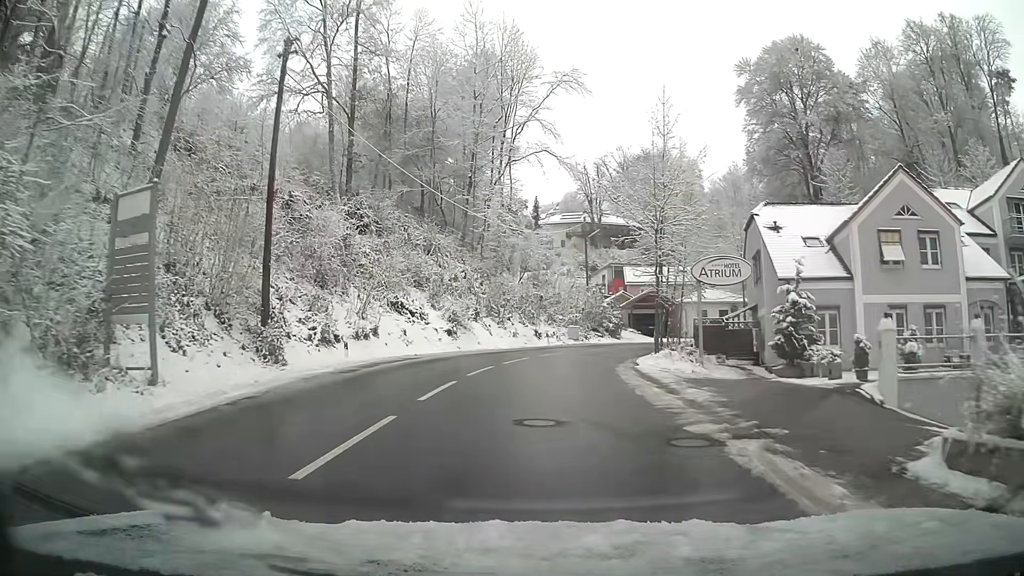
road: tertiary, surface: asphalt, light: Day
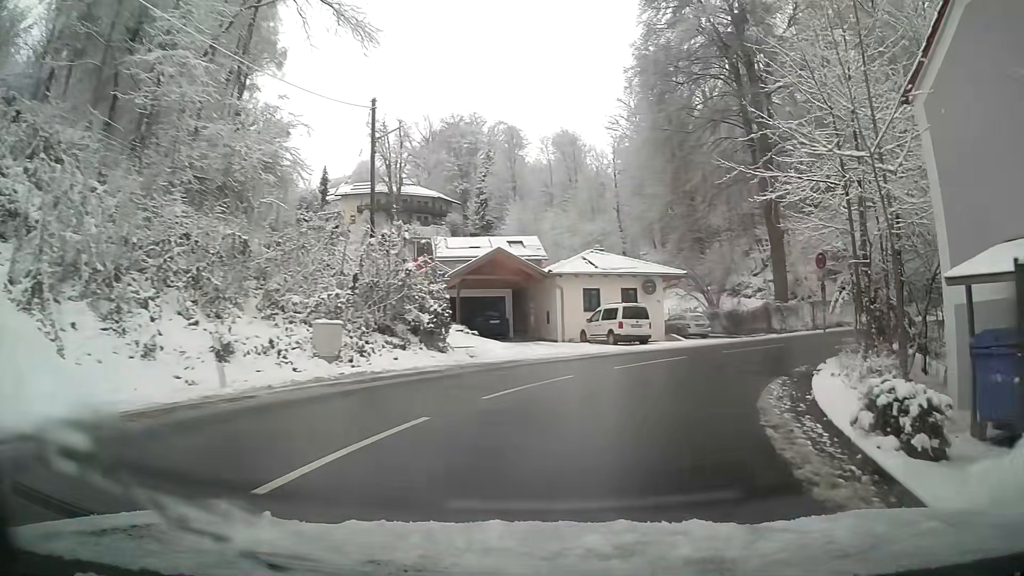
(+3.4, +29.9) m; +21°
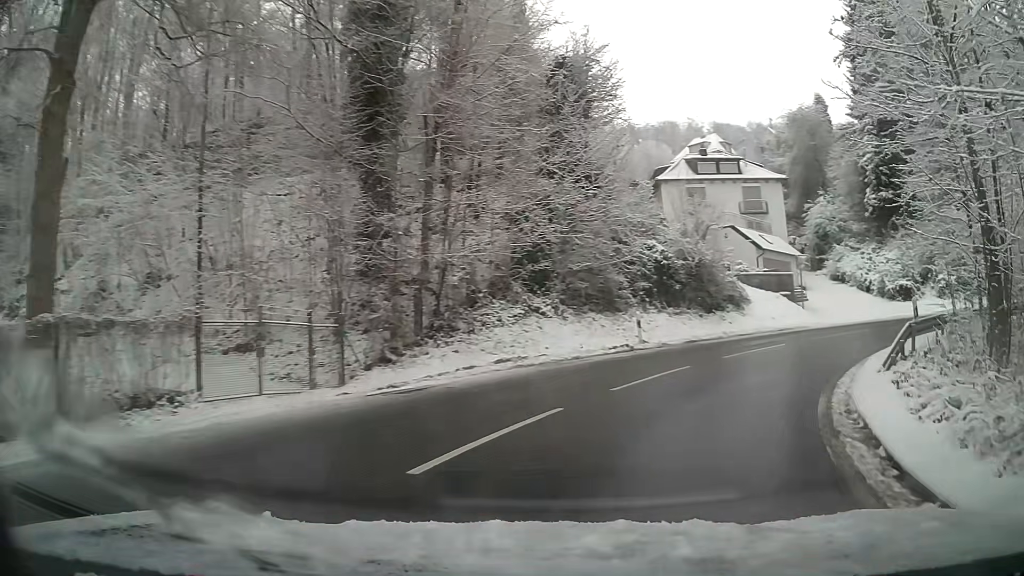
(+11.7, +23.7) m; +57°
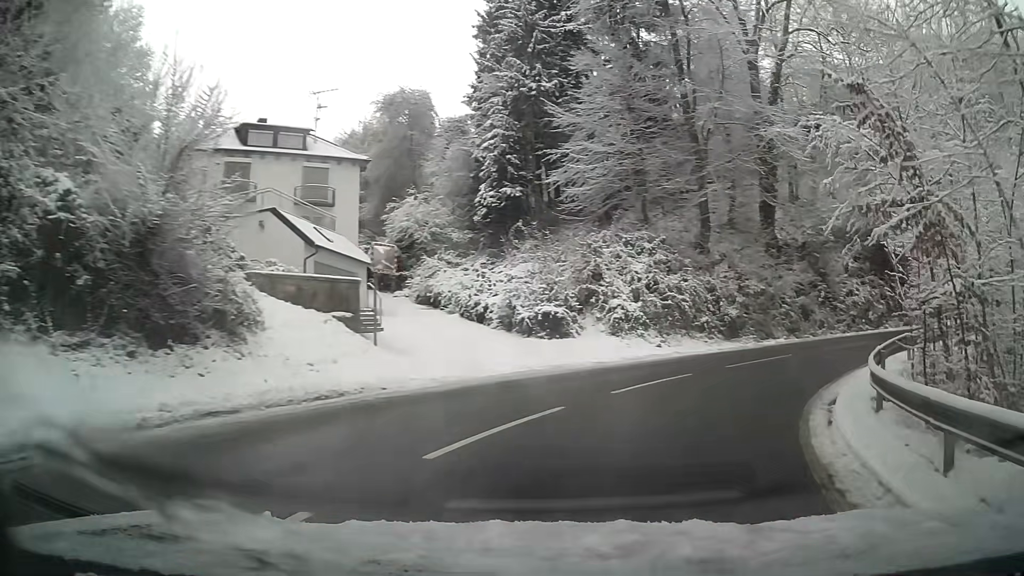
(+5.2, +15.4) m; +37°
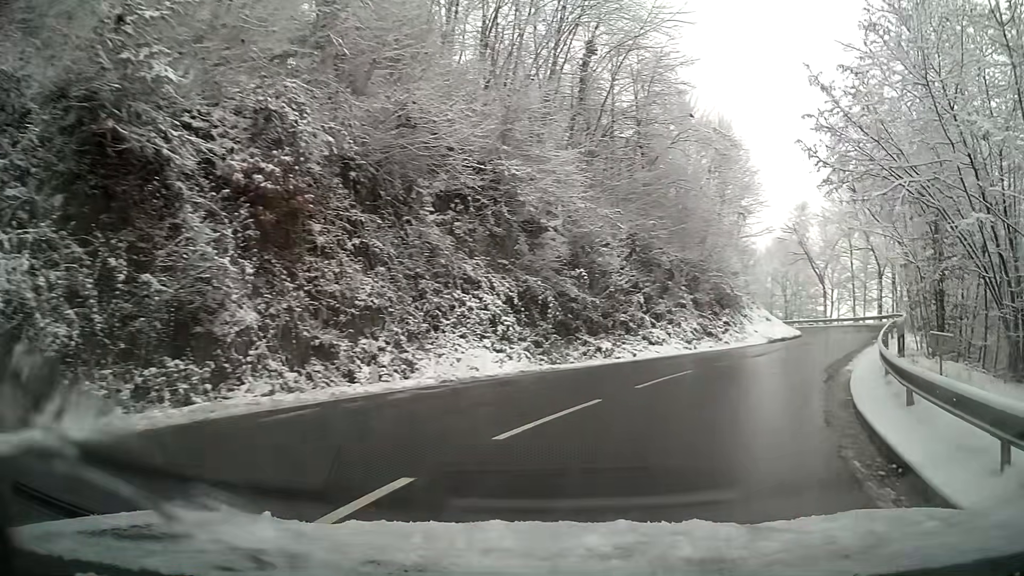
(+13.4, +22.7) m; +62°
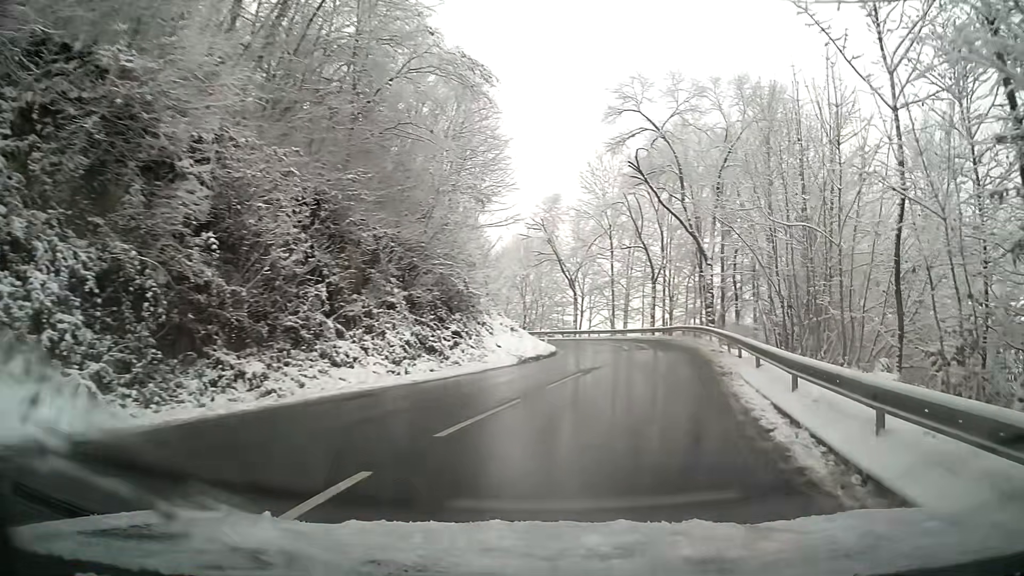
(+2.2, +11.0) m; +21°
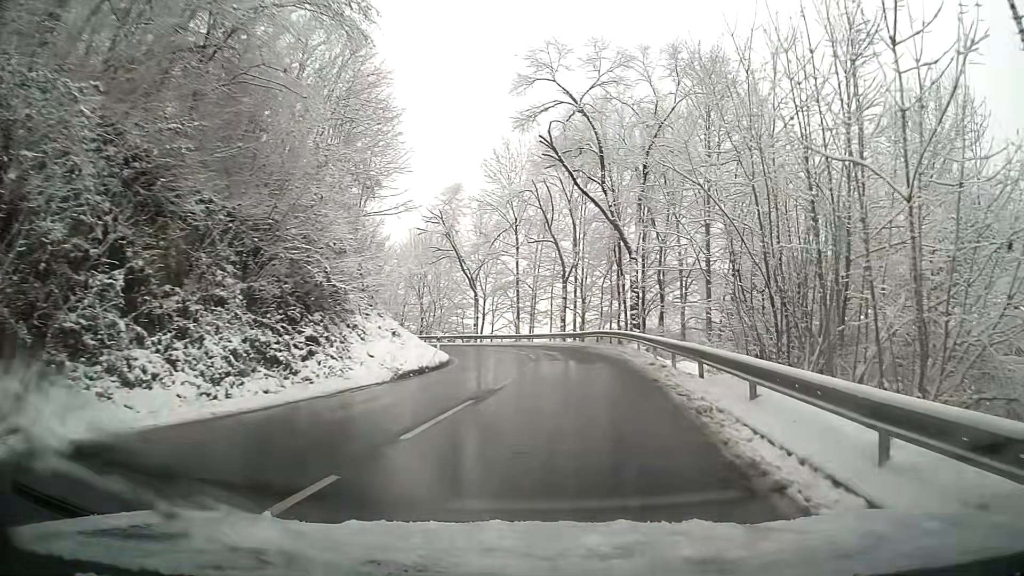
(+0.3, +5.9) m; +5°
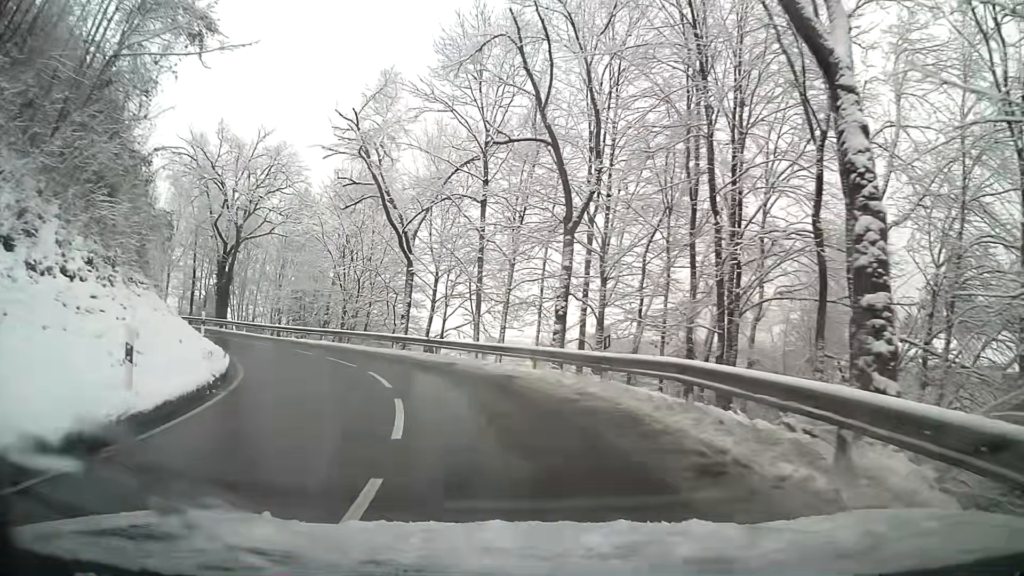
(+0.4, +23.8) m; -4°
